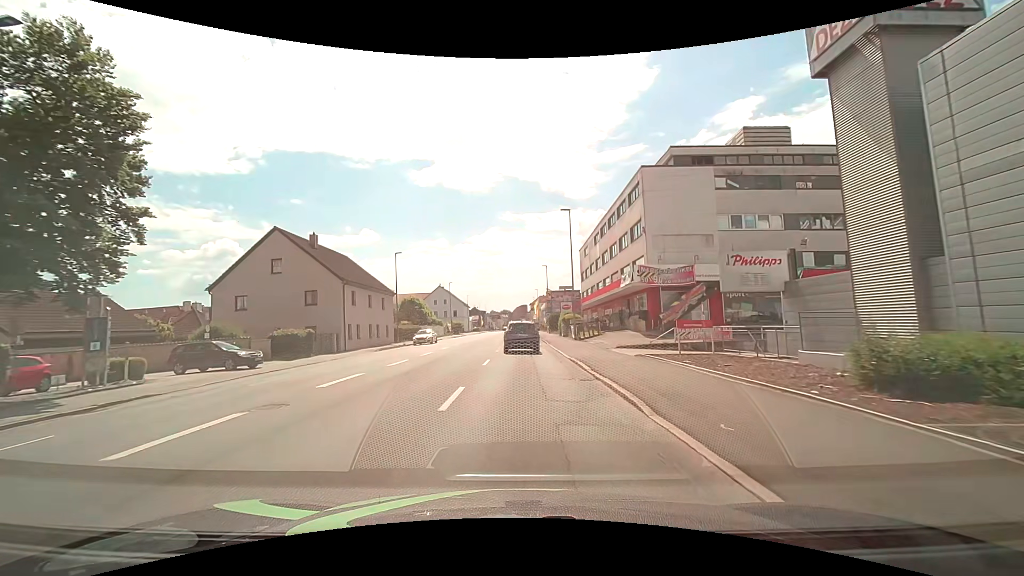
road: tertiary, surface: asphalt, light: Day
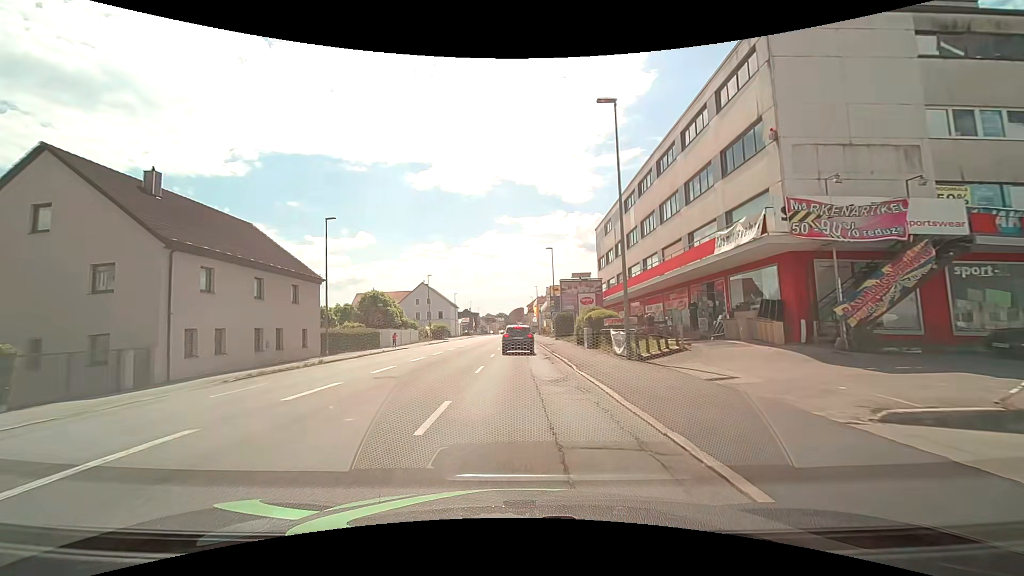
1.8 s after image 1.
(0.0, +19.7) m; 0°
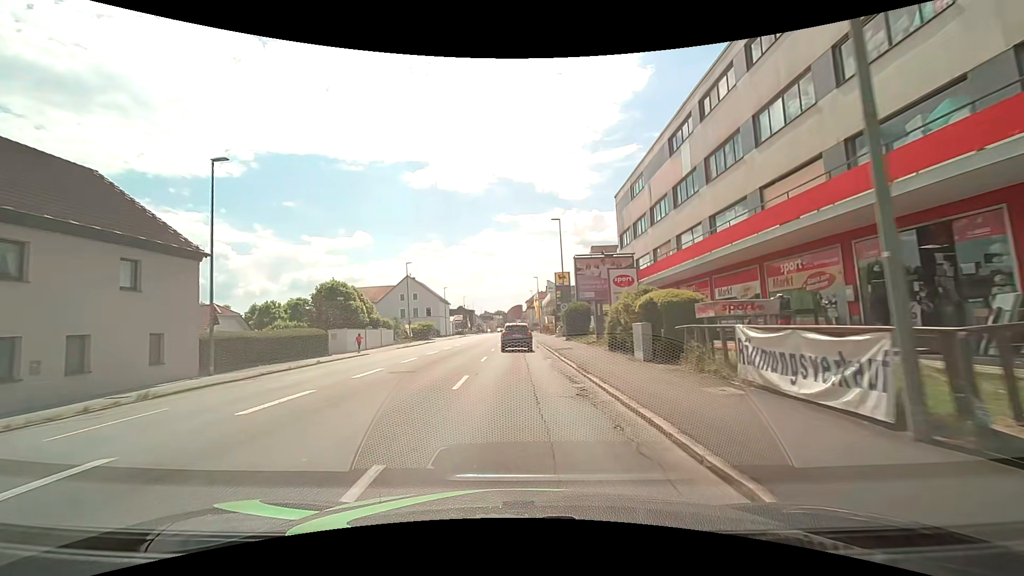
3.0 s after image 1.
(+0.1, +13.5) m; 0°
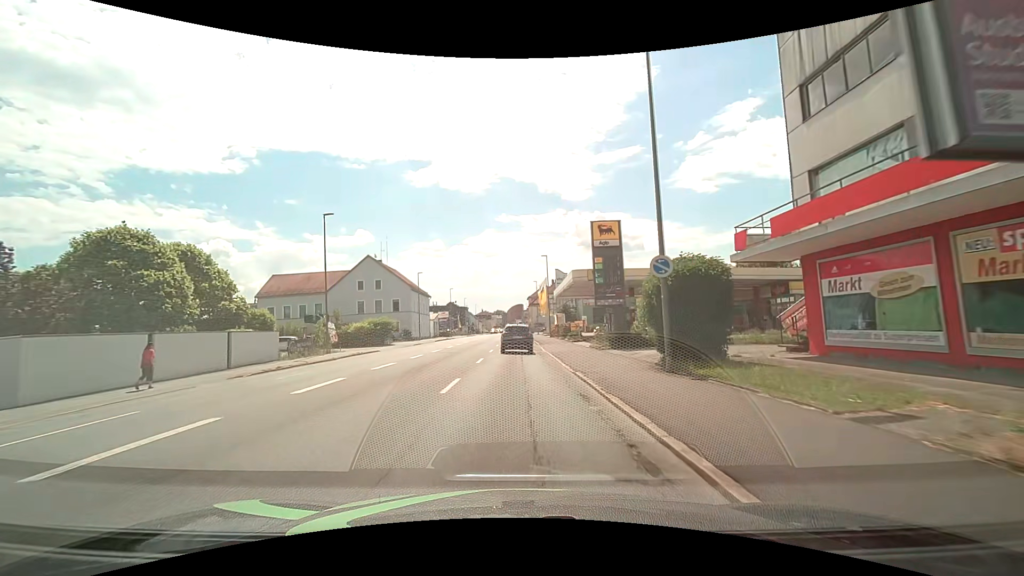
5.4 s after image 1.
(+0.1, +27.9) m; 0°
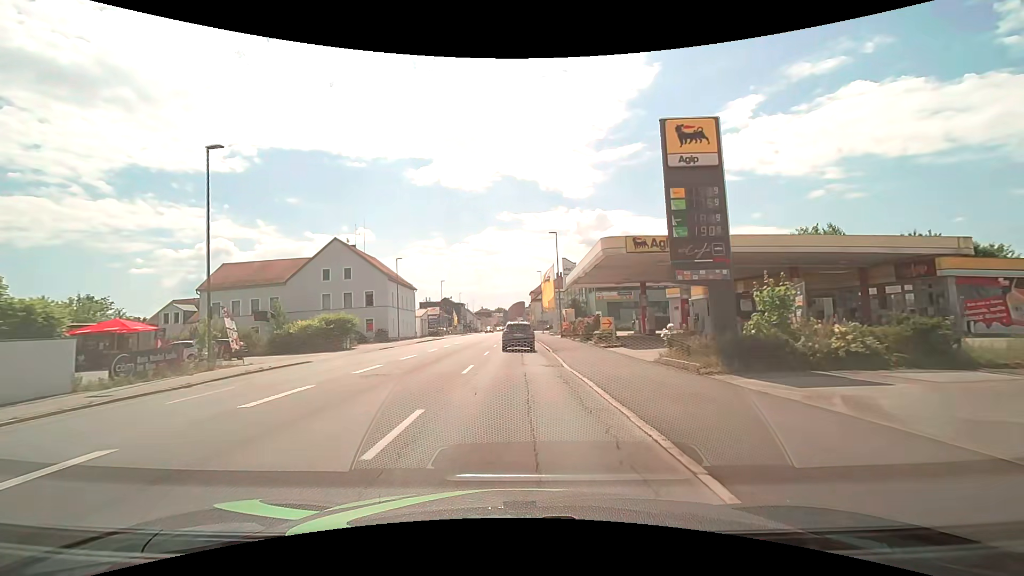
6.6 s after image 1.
(0.0, +14.1) m; 0°
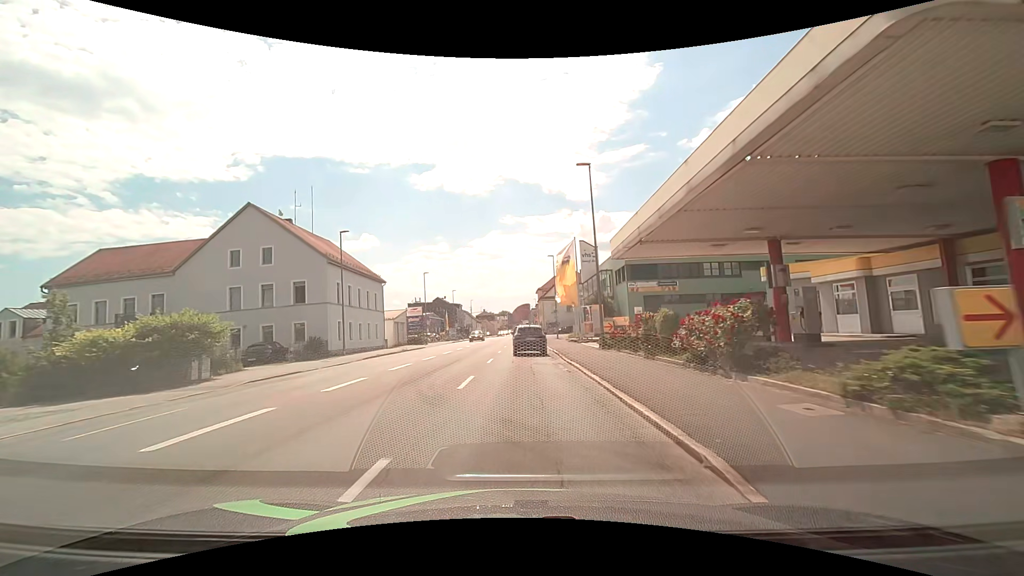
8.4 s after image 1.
(-0.2, +20.9) m; -1°
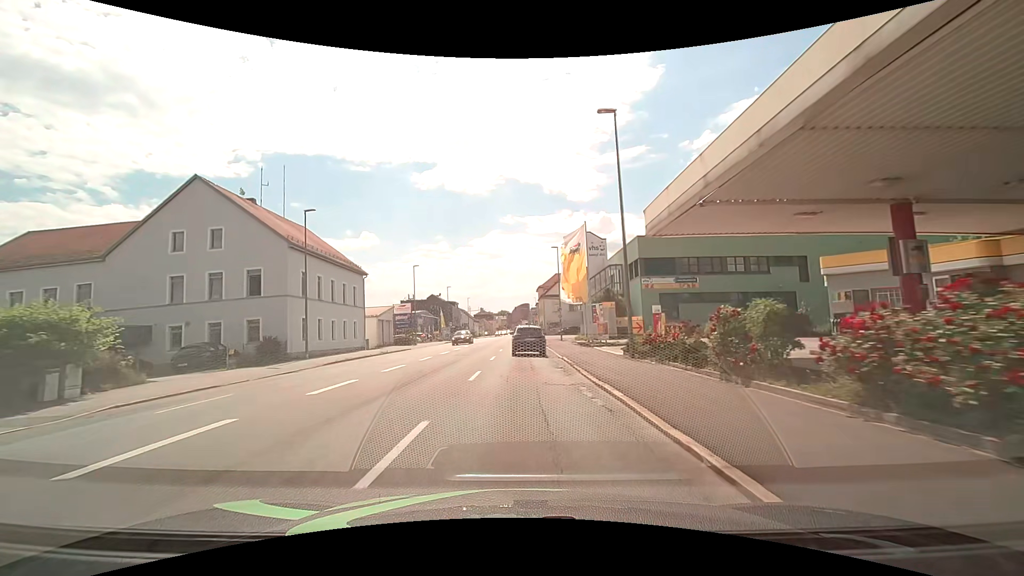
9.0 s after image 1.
(0.0, +7.0) m; 0°
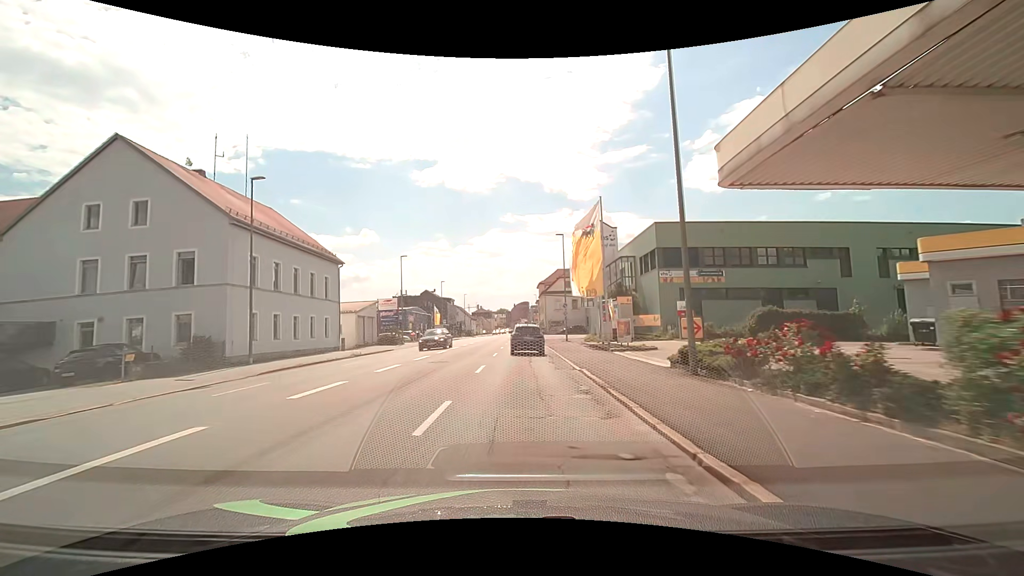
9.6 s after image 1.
(0.0, +6.9) m; 0°
(0, +10) (0, +20) (0, +30) (0, +40) (0, +50) (0, +60) (0, +70) (0, +80) (0, +90) (0, +100) m
